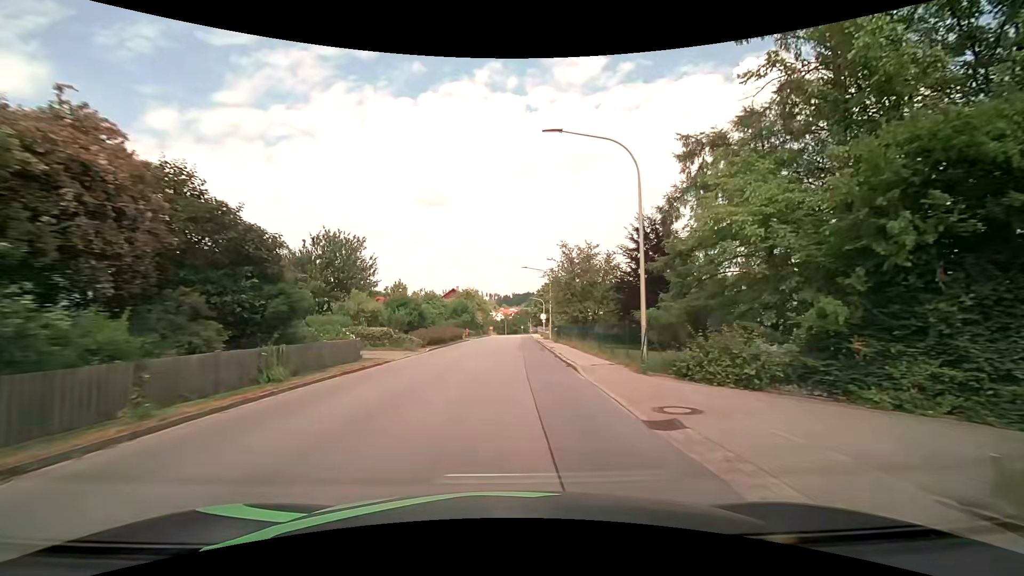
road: tertiary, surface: asphalt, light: Day
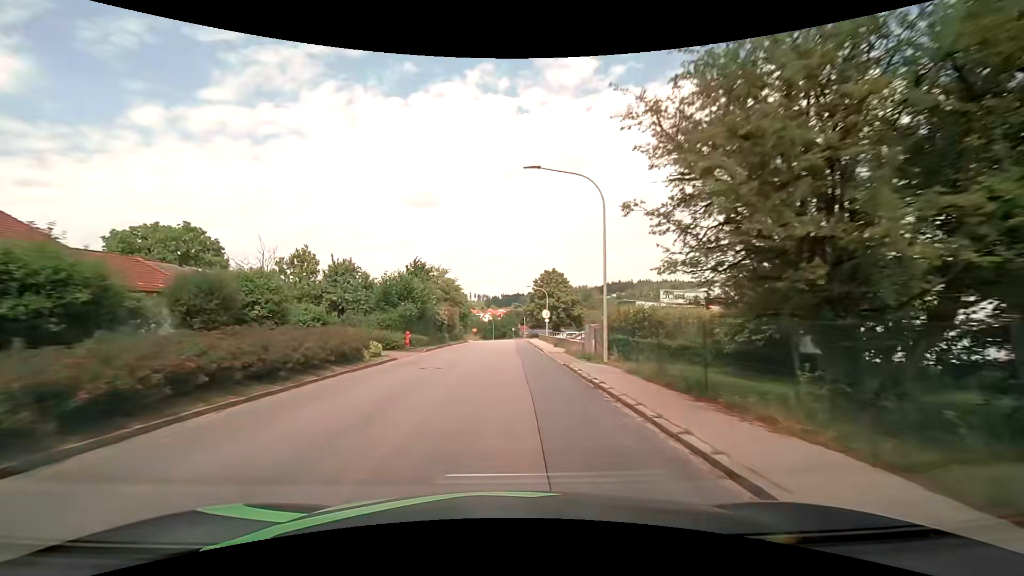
(+0.2, +31.6) m; +1°
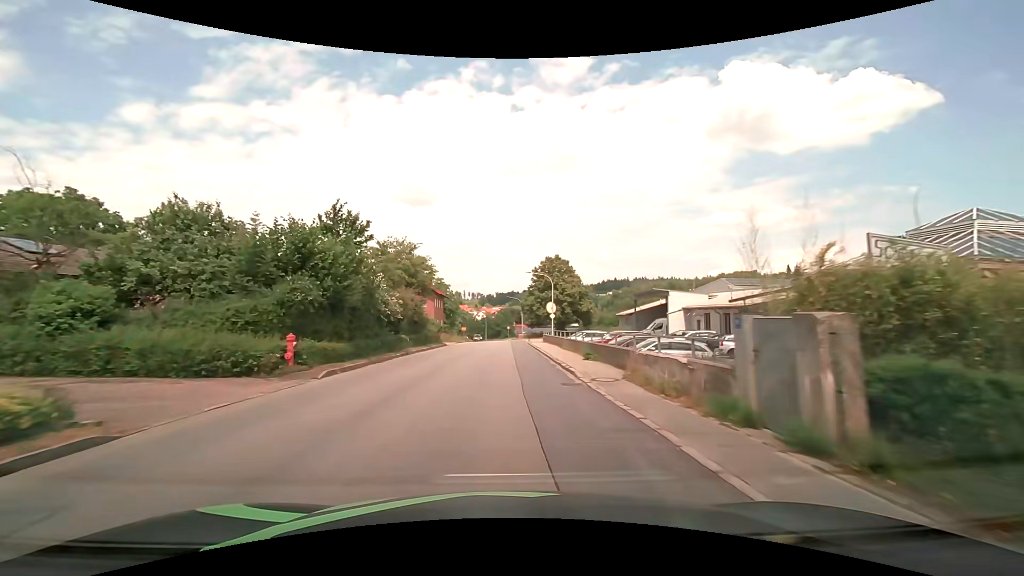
(+0.1, +15.8) m; +1°
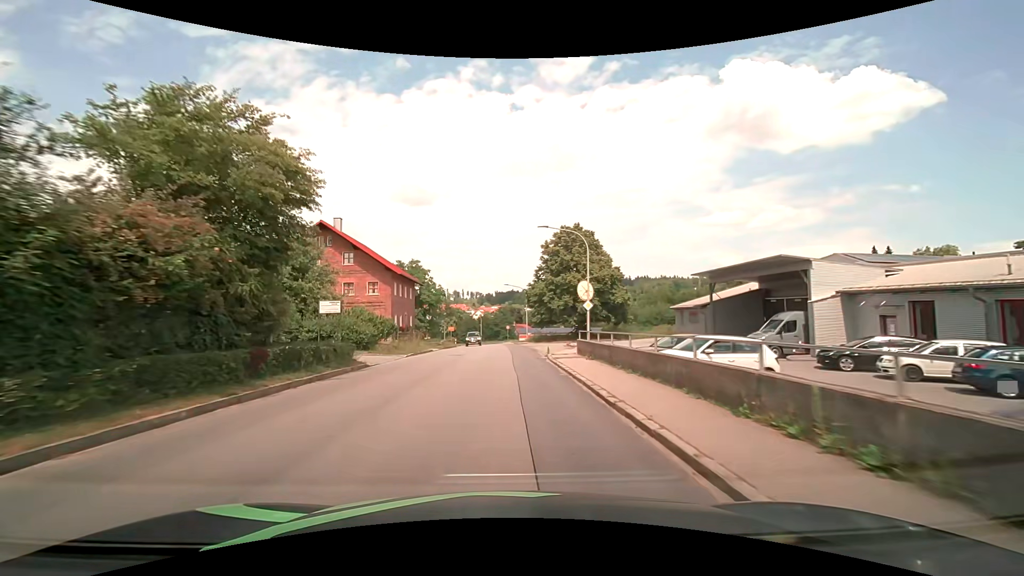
(+0.1, +23.8) m; 0°
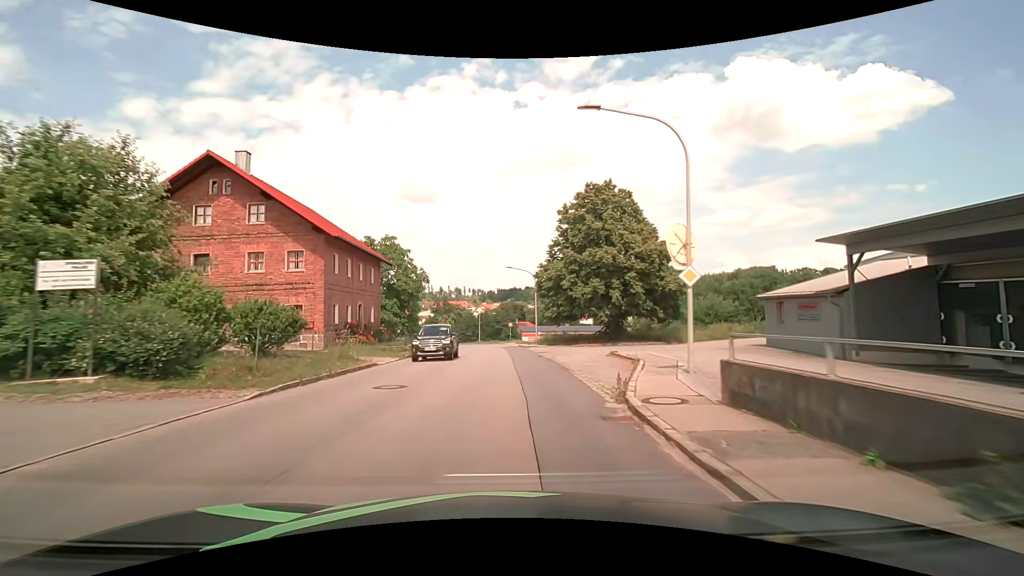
(0.0, +15.8) m; 0°
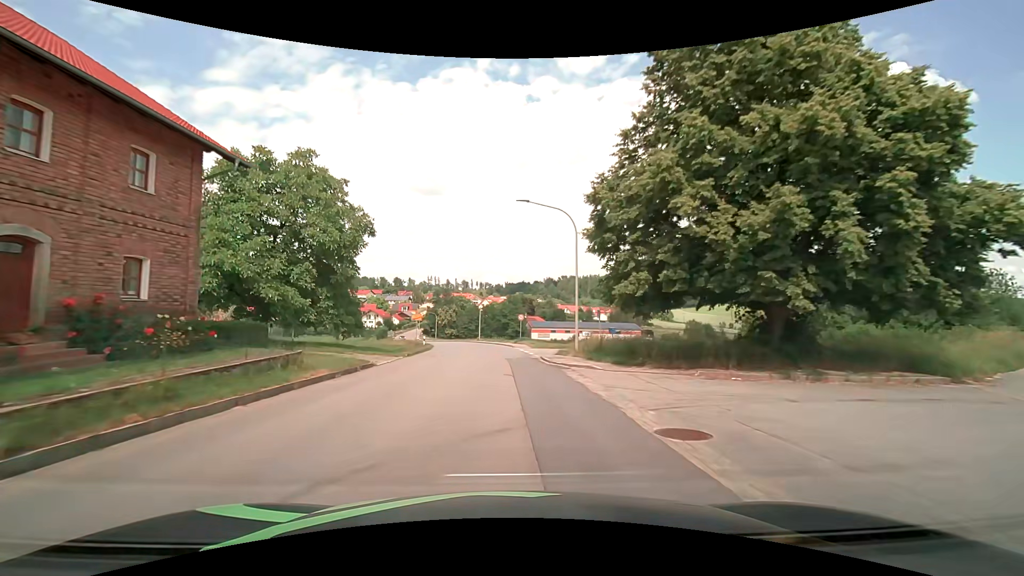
(-0.2, +23.7) m; -1°
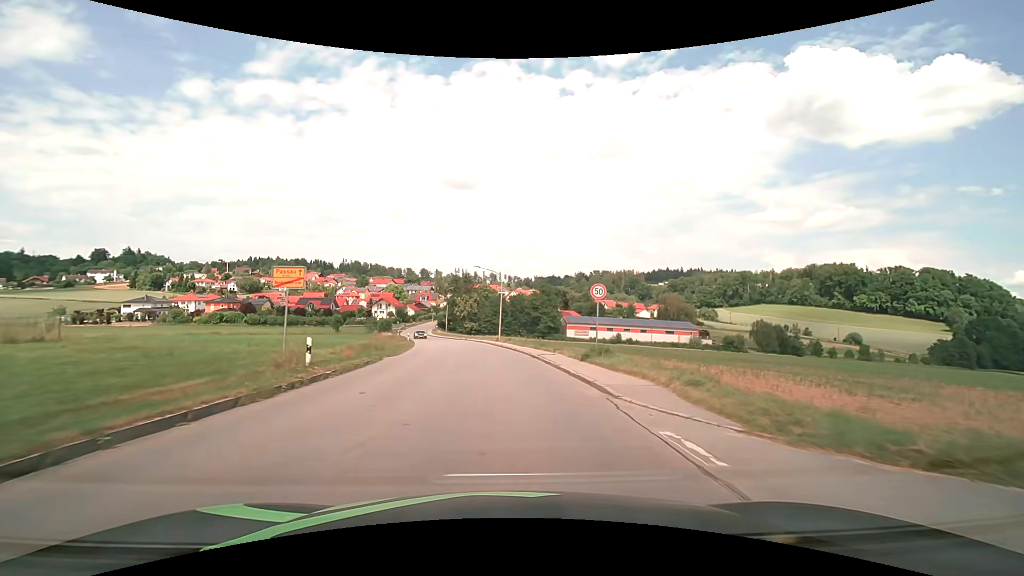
(-0.9, +31.9) m; -3°
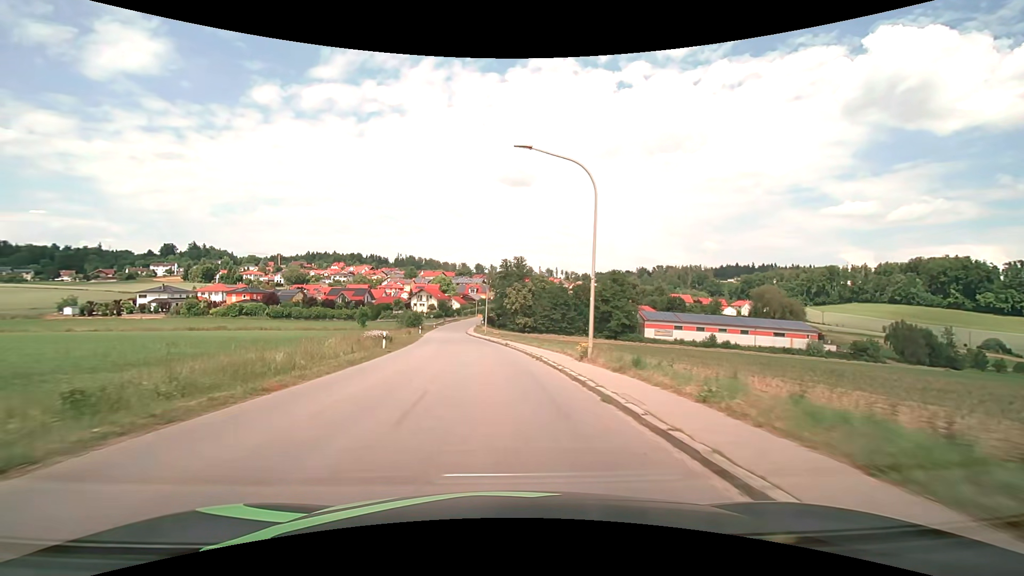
(-1.4, +32.0) m; -6°
(0, +10) (-1, +20) (-2, +30) (-3, +40) (-4, +50) (-6, +60) (-7, +70) (-8, +80) (-9, +89) (-10, +99) m
